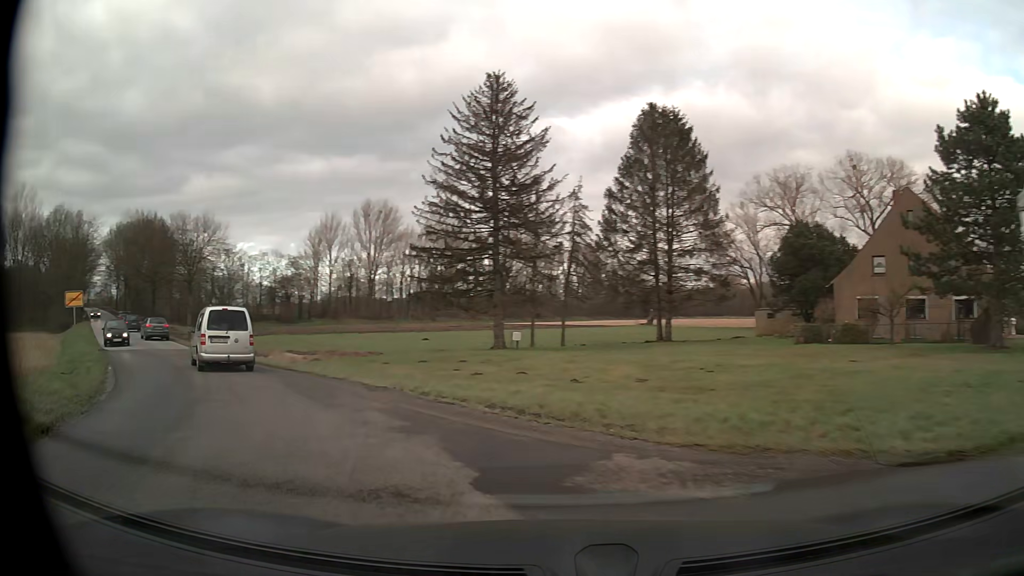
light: Day
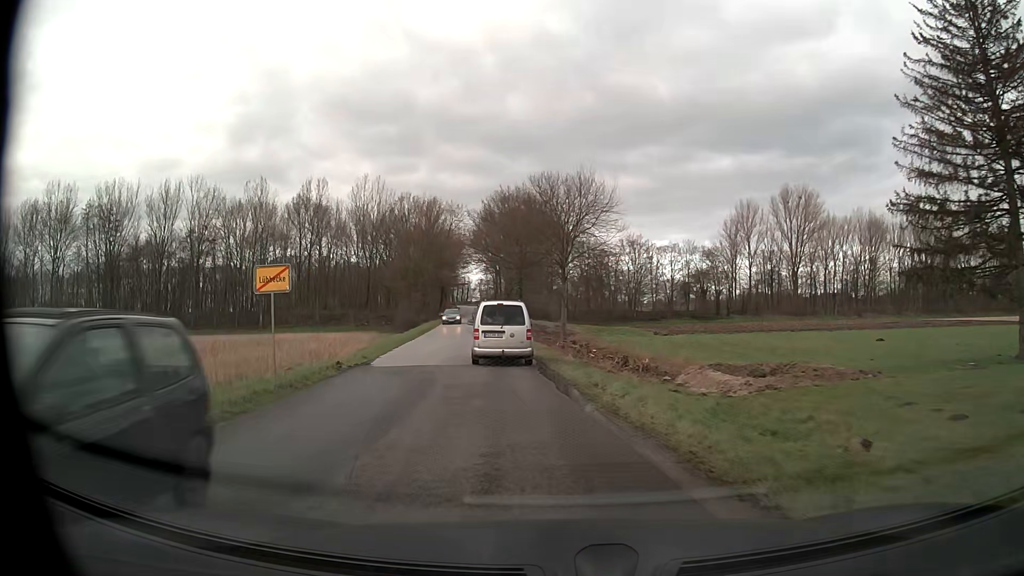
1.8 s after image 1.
(-5.1, +14.3) m; -34°
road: unclassified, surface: asphalt
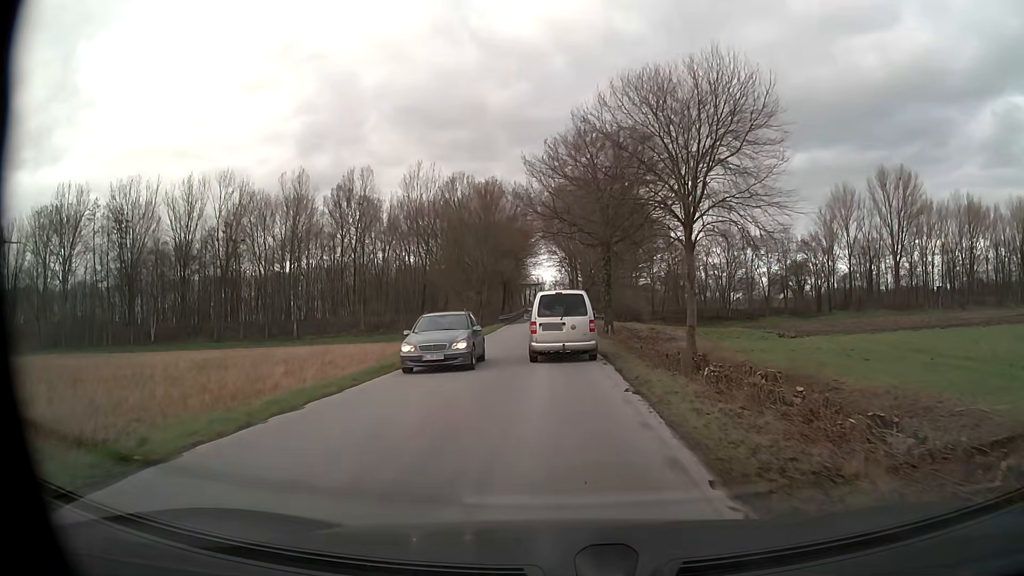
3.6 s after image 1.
(-1.8, +17.4) m; -8°
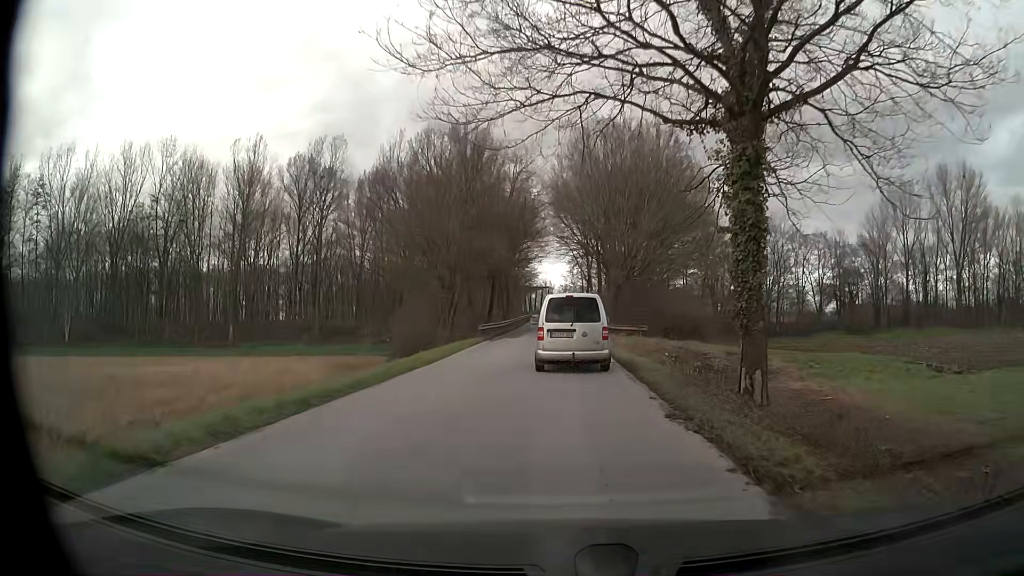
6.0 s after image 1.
(-0.3, +23.3) m; -1°
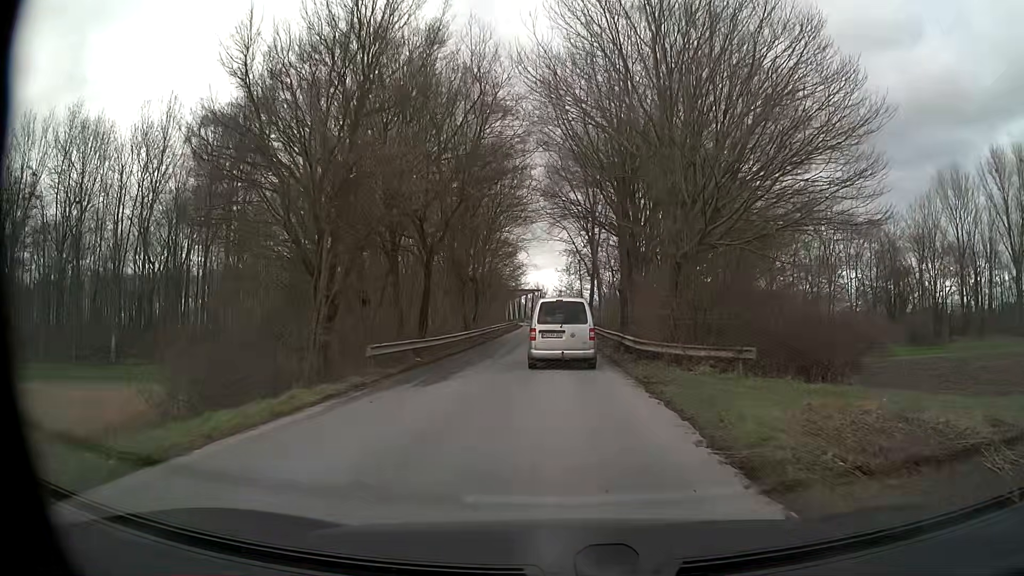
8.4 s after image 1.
(+0.1, +22.7) m; +1°
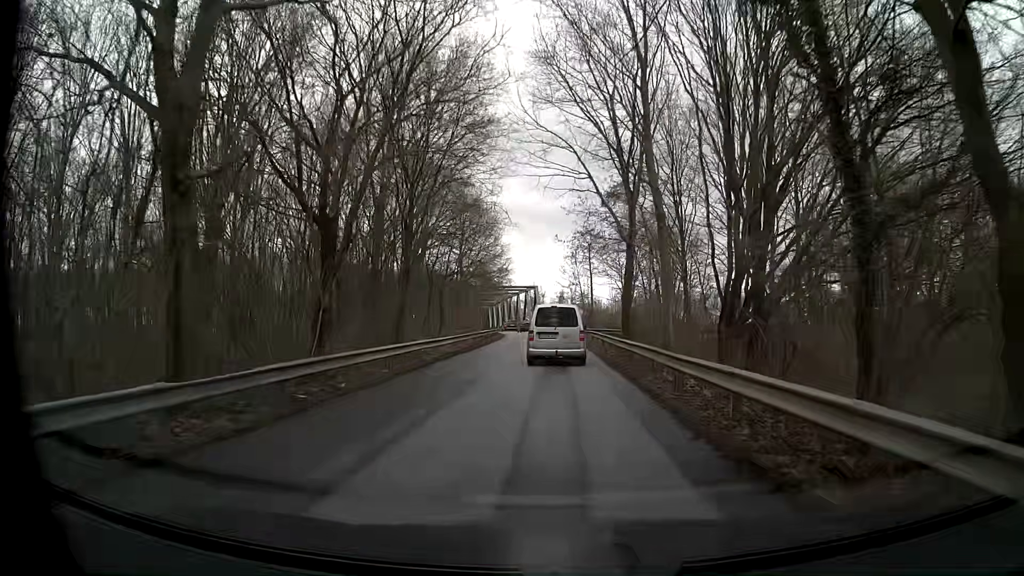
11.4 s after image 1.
(0.0, +31.1) m; +1°
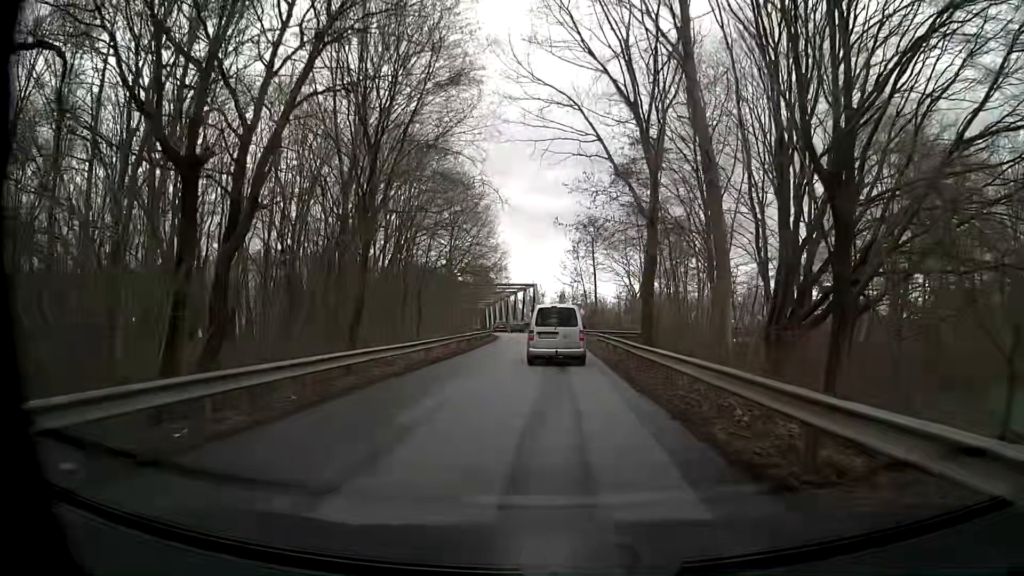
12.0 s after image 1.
(-0.1, +6.7) m; -2°
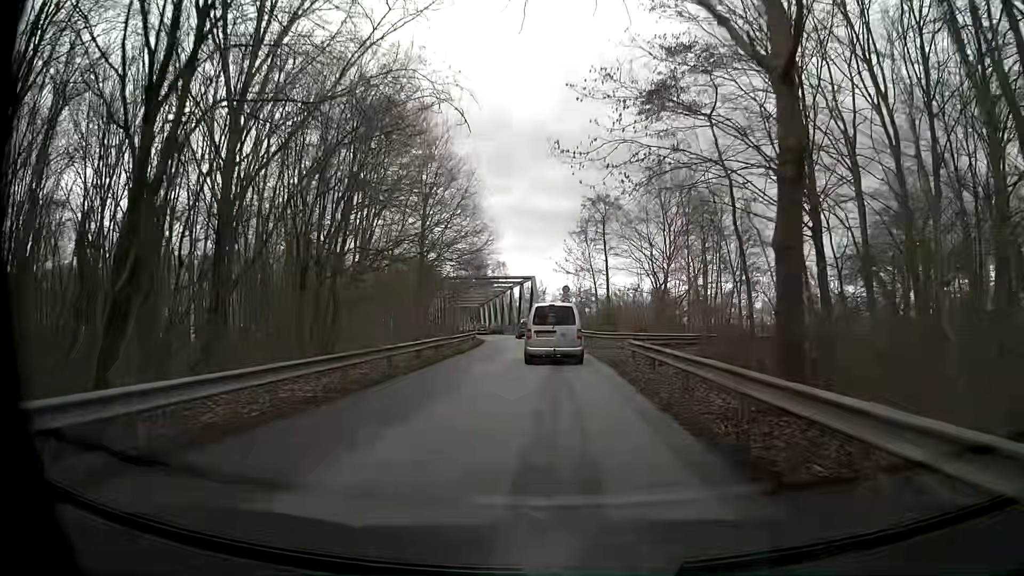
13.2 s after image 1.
(+0.2, +13.8) m; +1°
(0, +10) (0, +20) (-1, +30) (-1, +40) (-3, +50) (-4, +60) (-6, +70) (-8, +79) (-11, +89) (-13, +99) m
